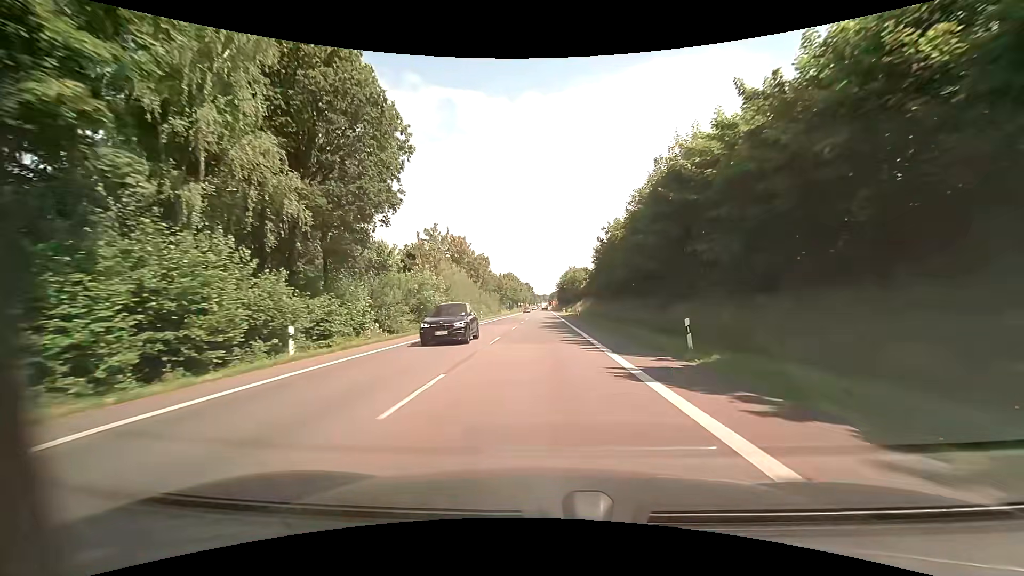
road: primary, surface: asphalt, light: Day
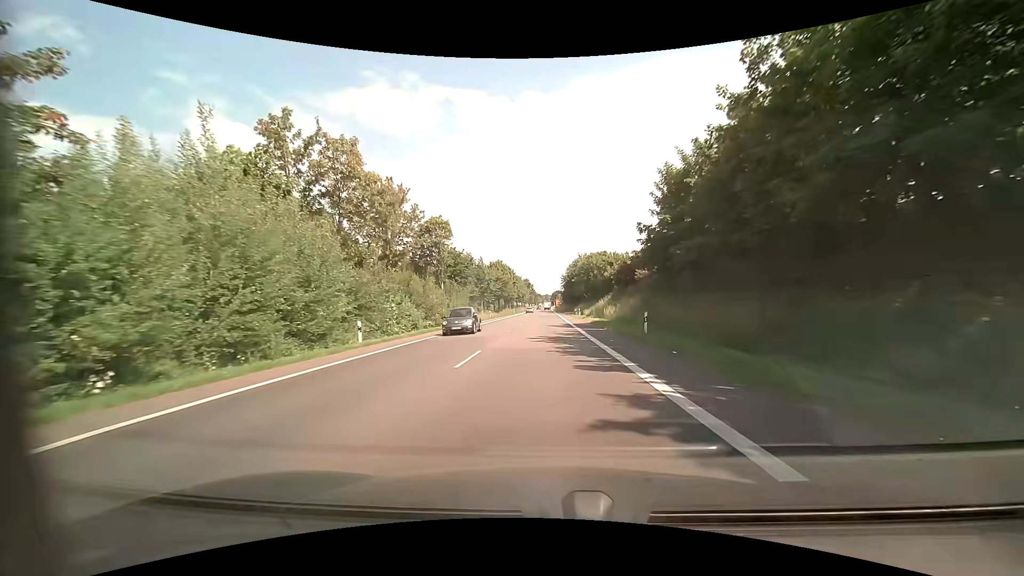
(+0.1, +43.2) m; 0°
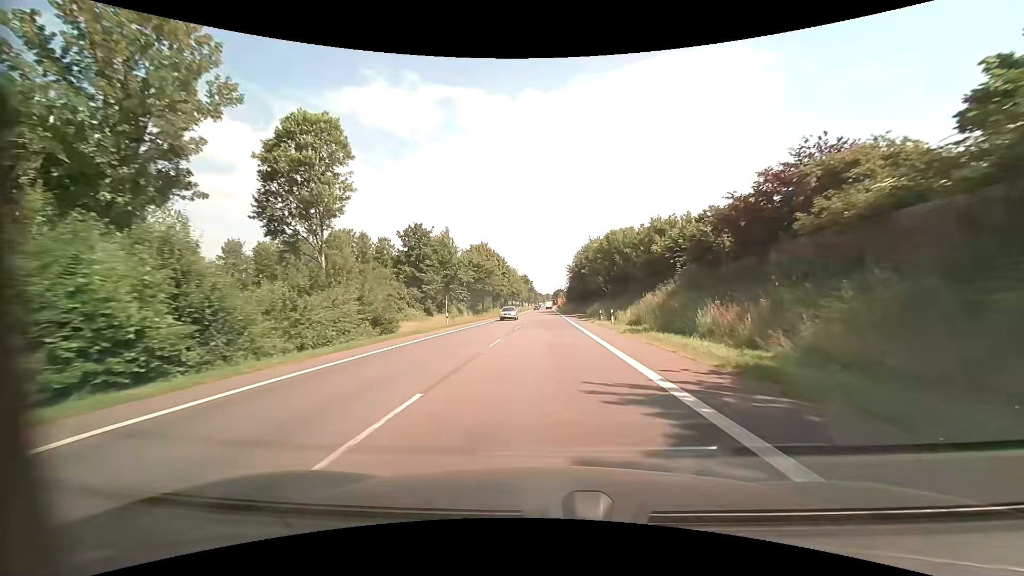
(+0.1, +32.4) m; +1°
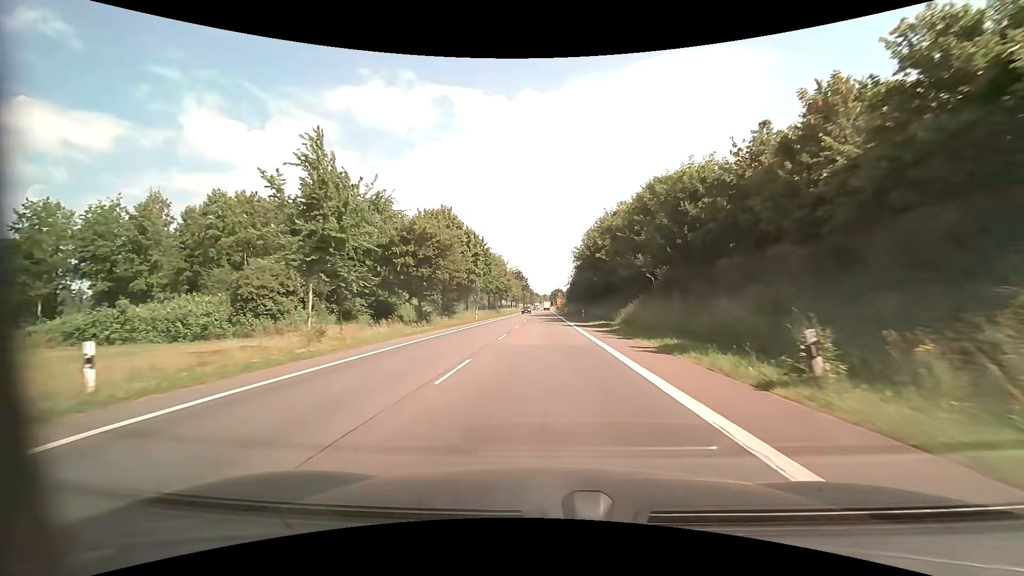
(-0.2, +32.3) m; 0°
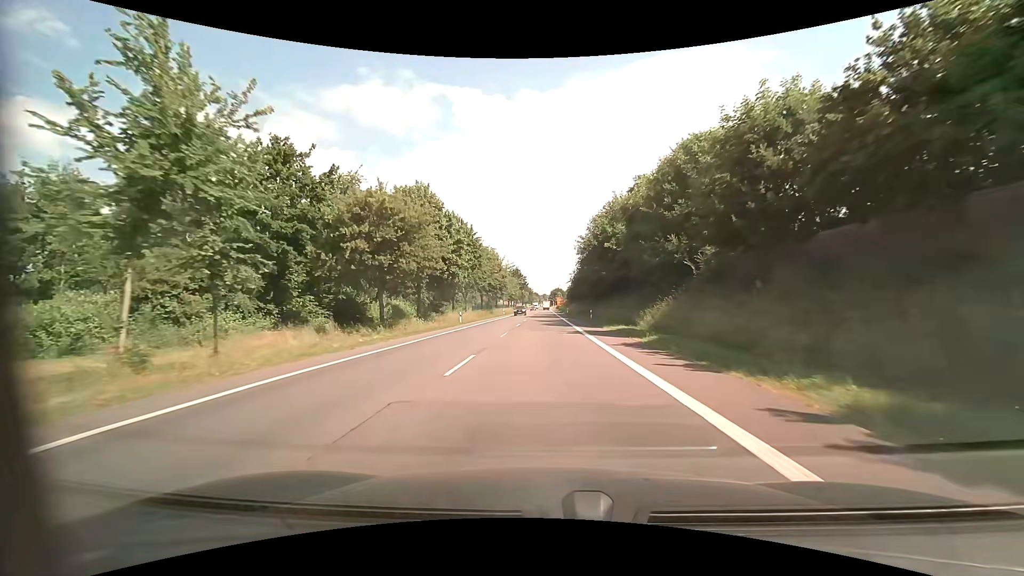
(+0.1, +10.7) m; 0°
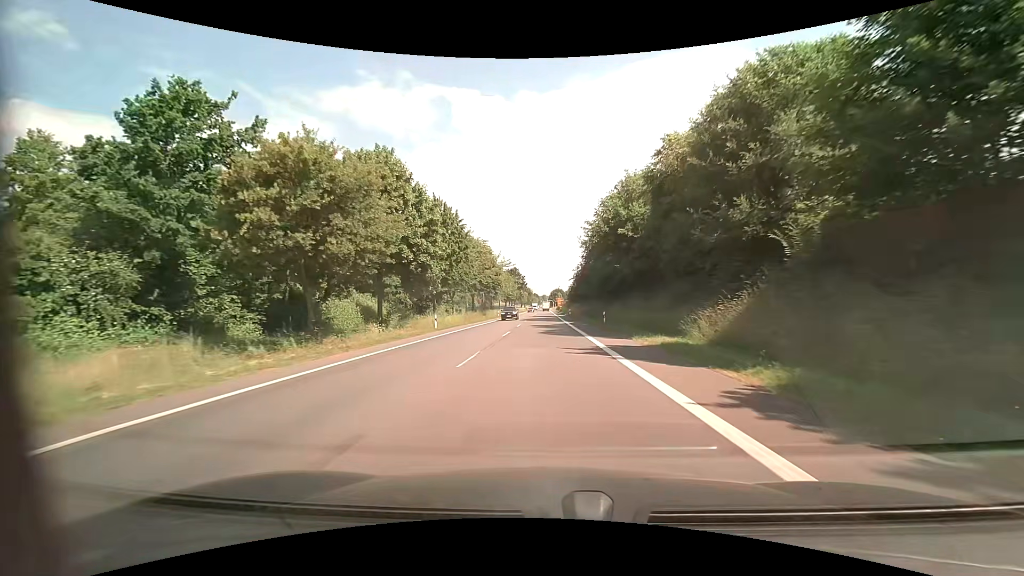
(0.0, +10.7) m; 0°
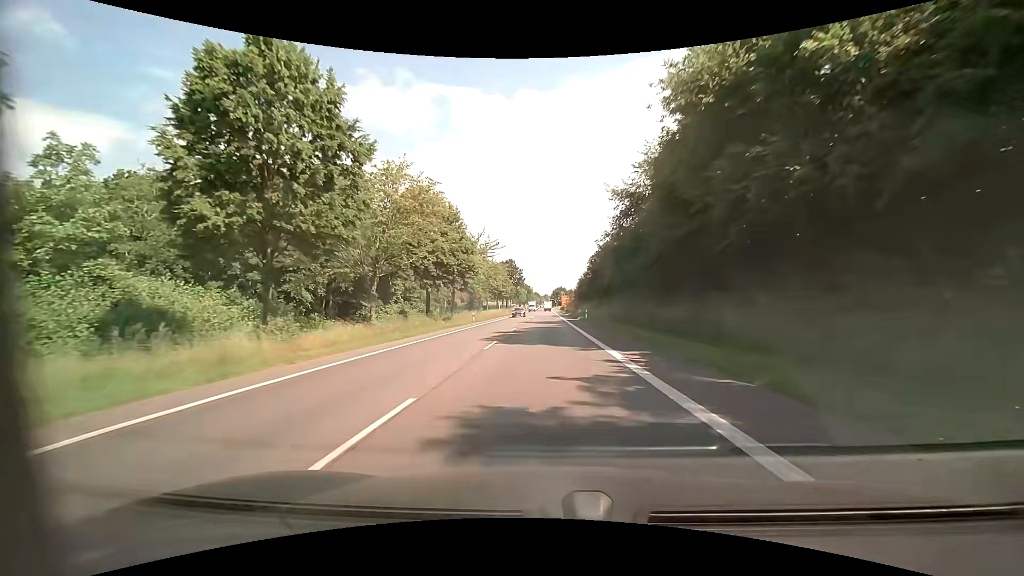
(-0.2, +32.2) m; 0°
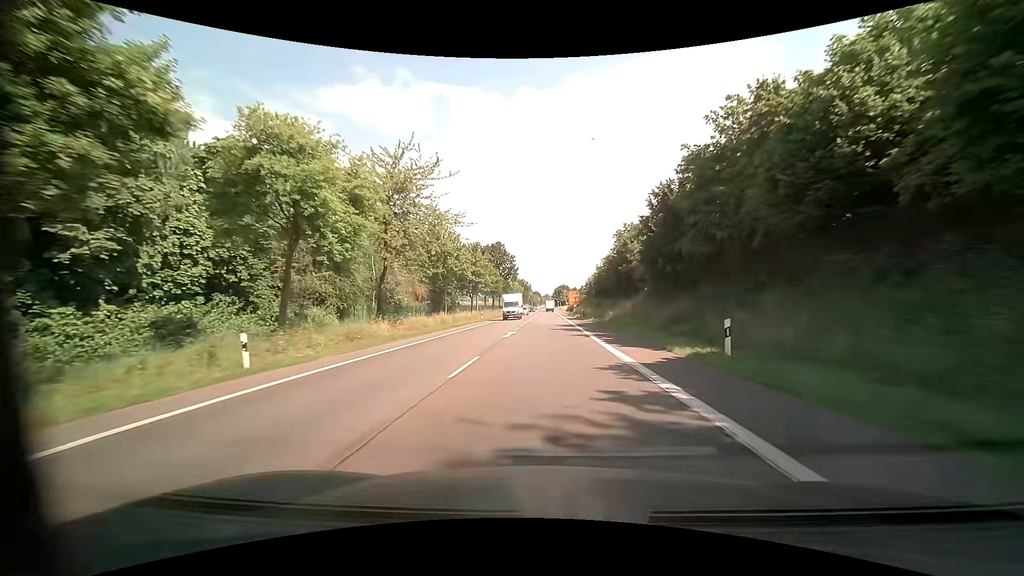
(-0.1, +42.9) m; 0°
(0, +10) (0, +20) (0, +30) (0, +40) (0, +50) (+1, +60) (+1, +70) (+1, +80) (+1, +90) (+1, +100) m
